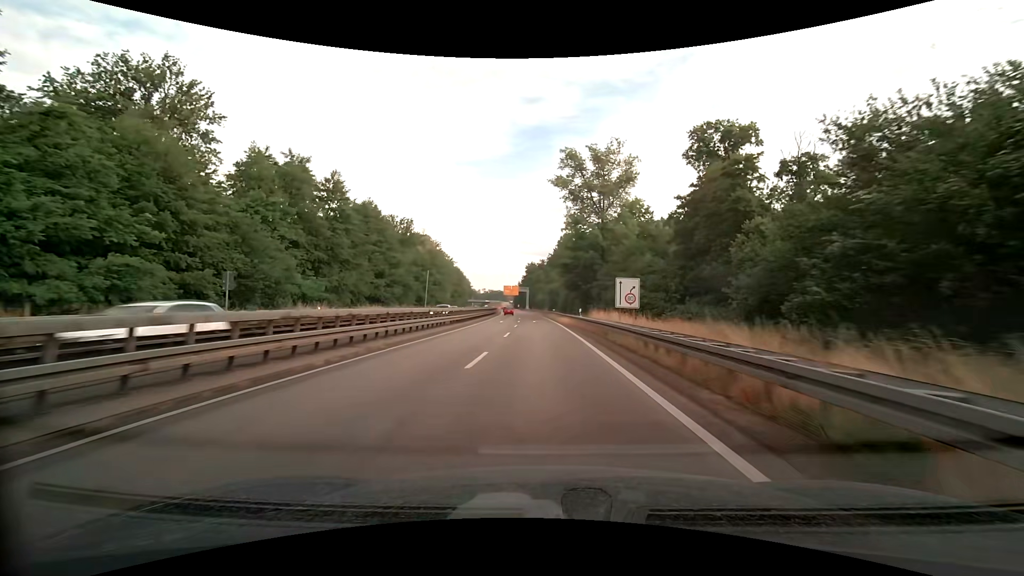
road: trunk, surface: asphalt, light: Day
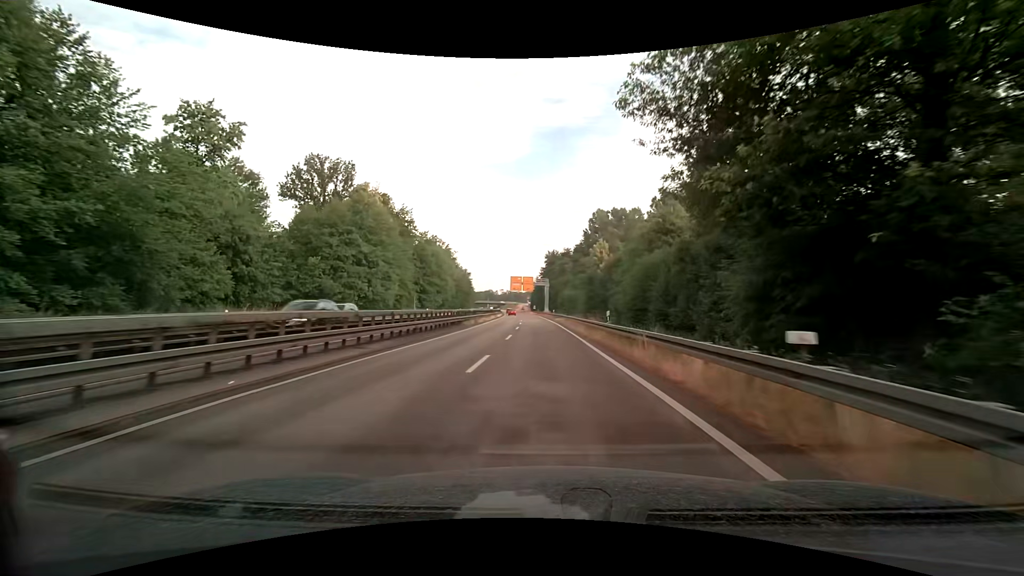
(-1.4, +60.0) m; -3°
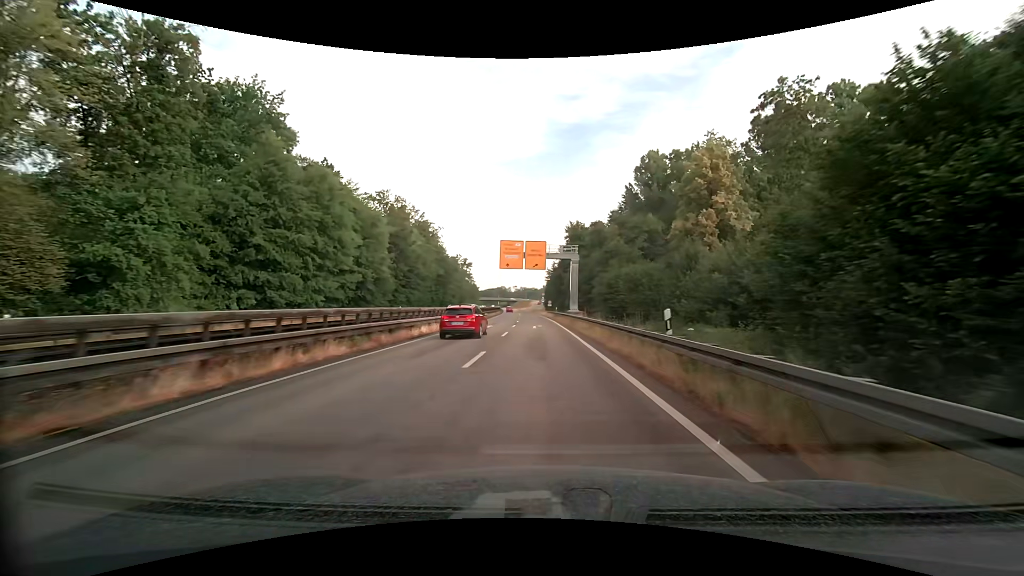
(-0.6, +59.0) m; -1°
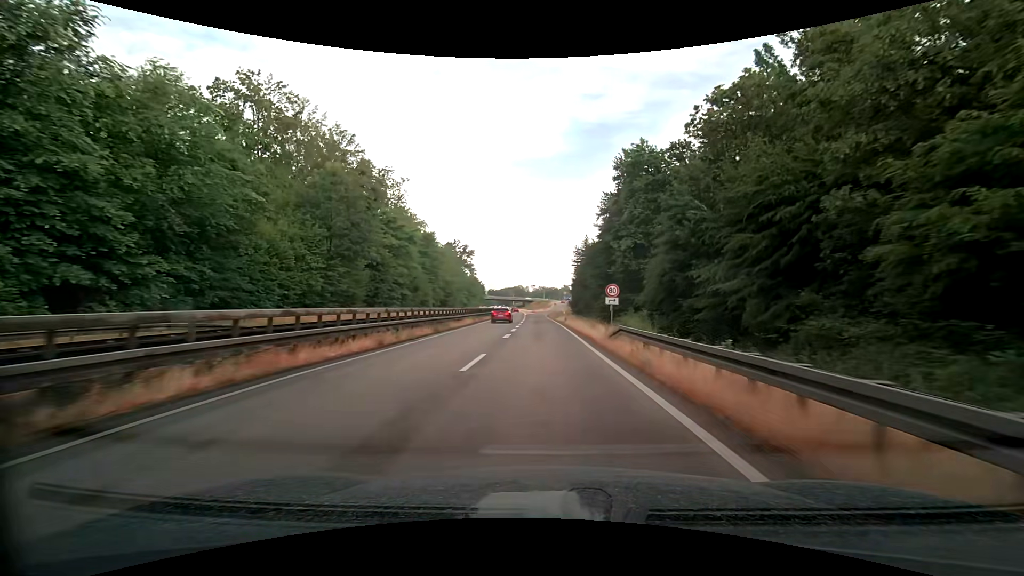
(-1.3, +58.3) m; -2°
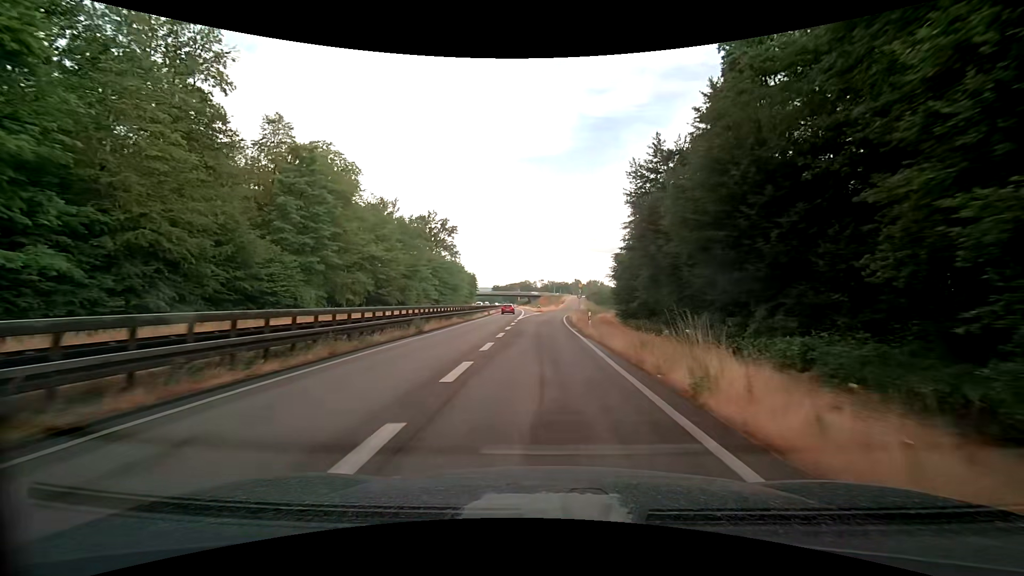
(-1.0, +55.8) m; -2°
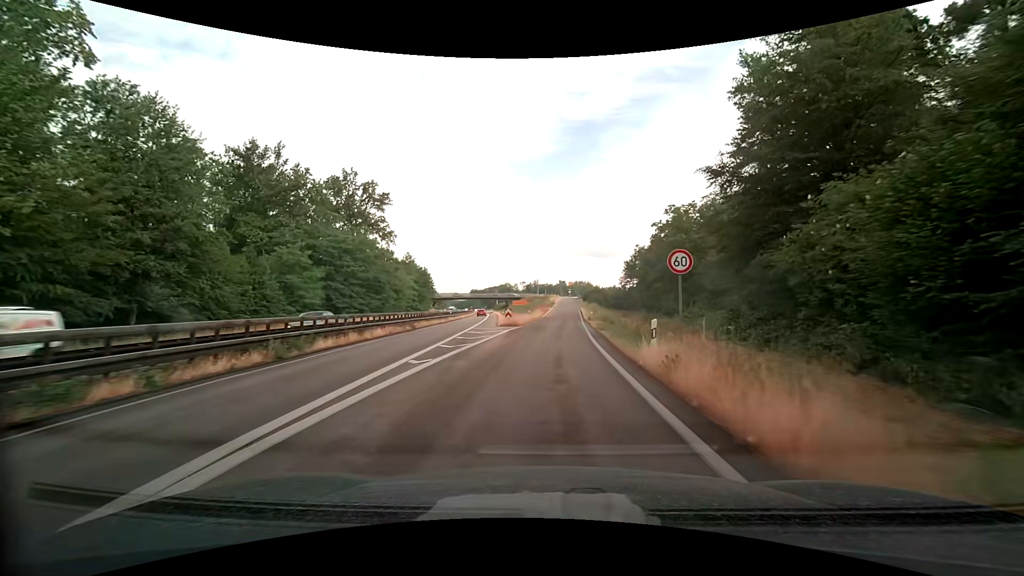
(+0.6, +48.3) m; +2°
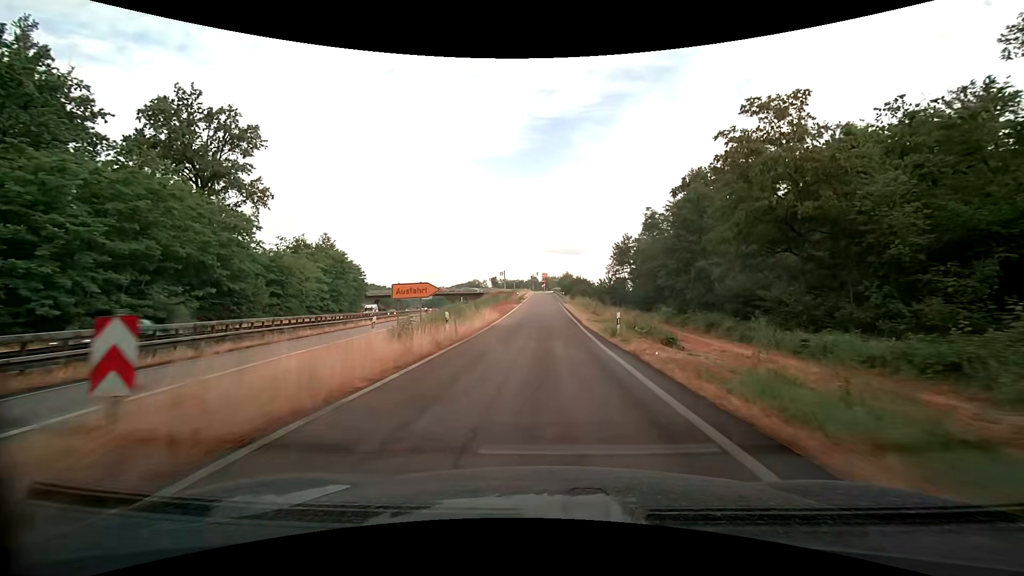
(+1.1, +34.2) m; +3°
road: trunk_link
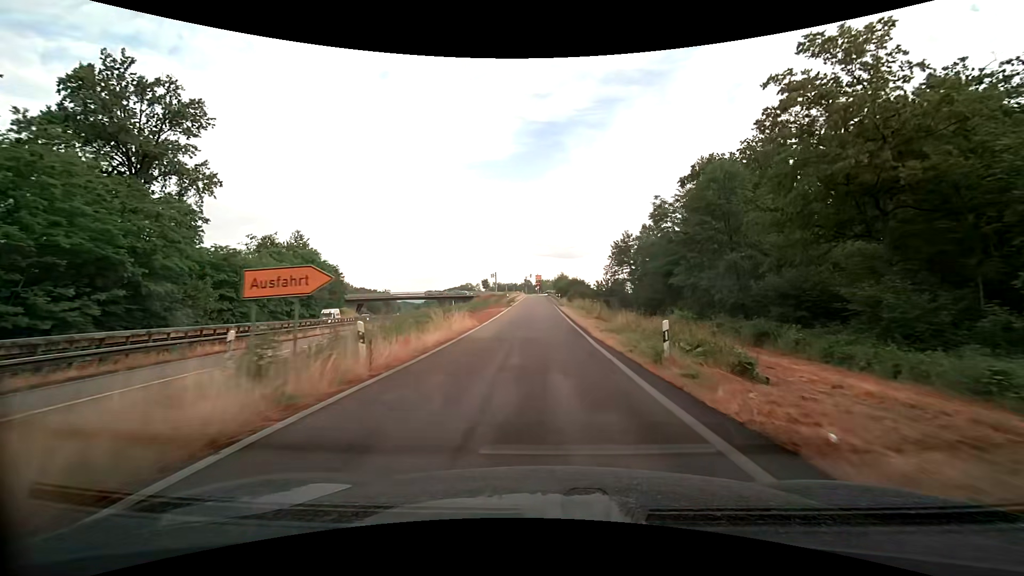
(+0.1, +8.5) m; +1°
